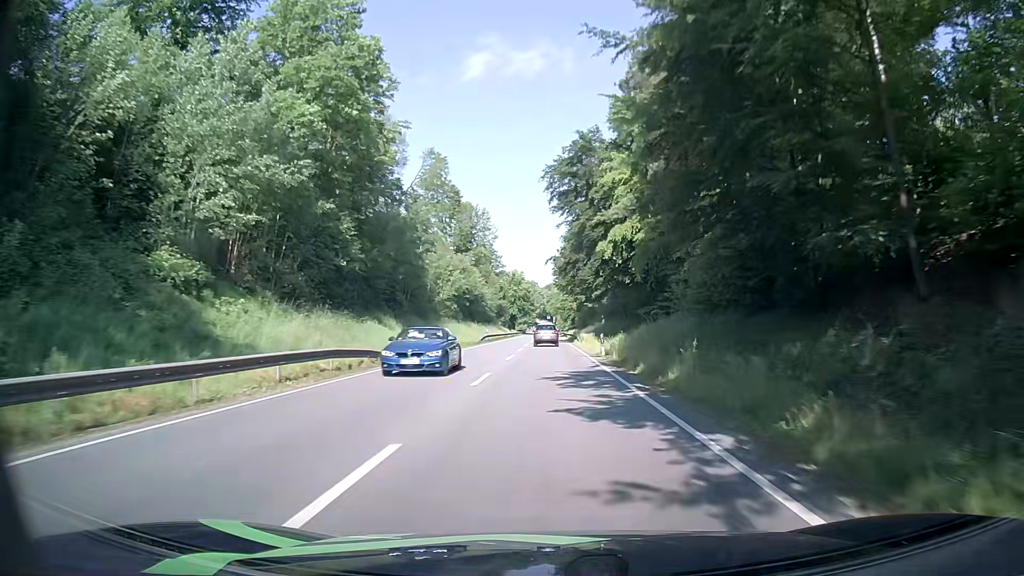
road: primary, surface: asphalt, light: Day
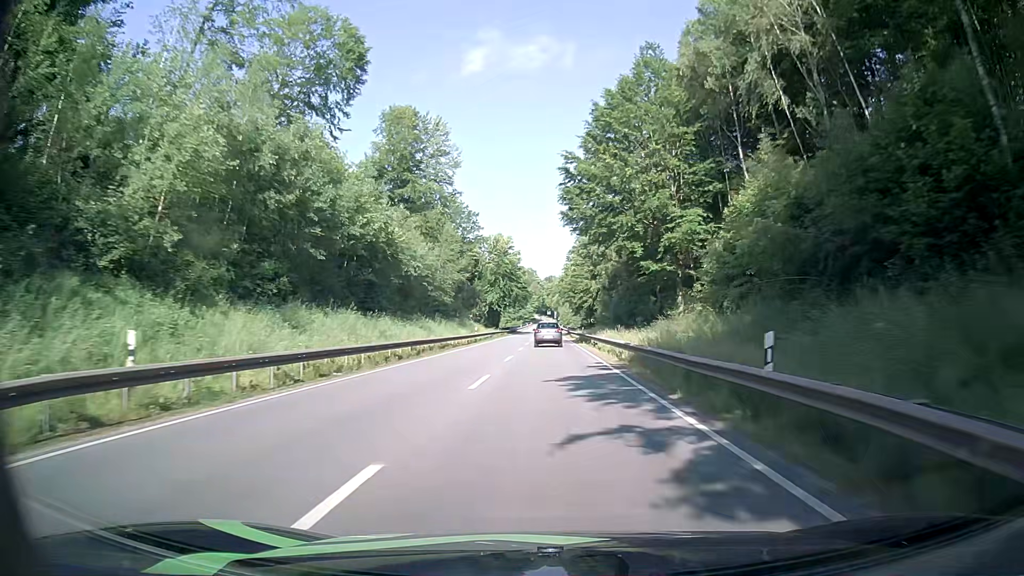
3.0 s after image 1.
(+0.5, +61.4) m; 0°
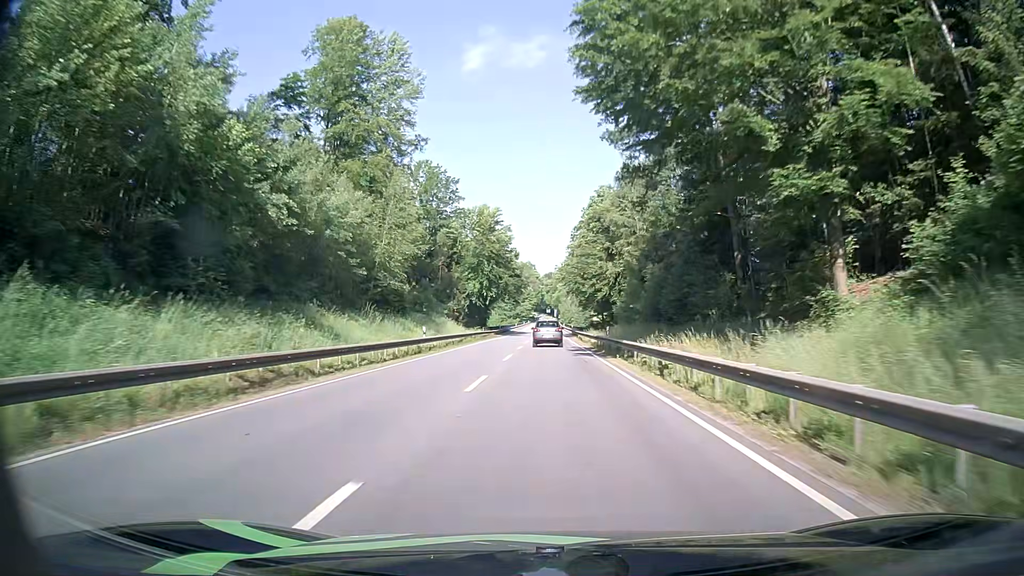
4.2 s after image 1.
(+0.1, +24.7) m; 0°
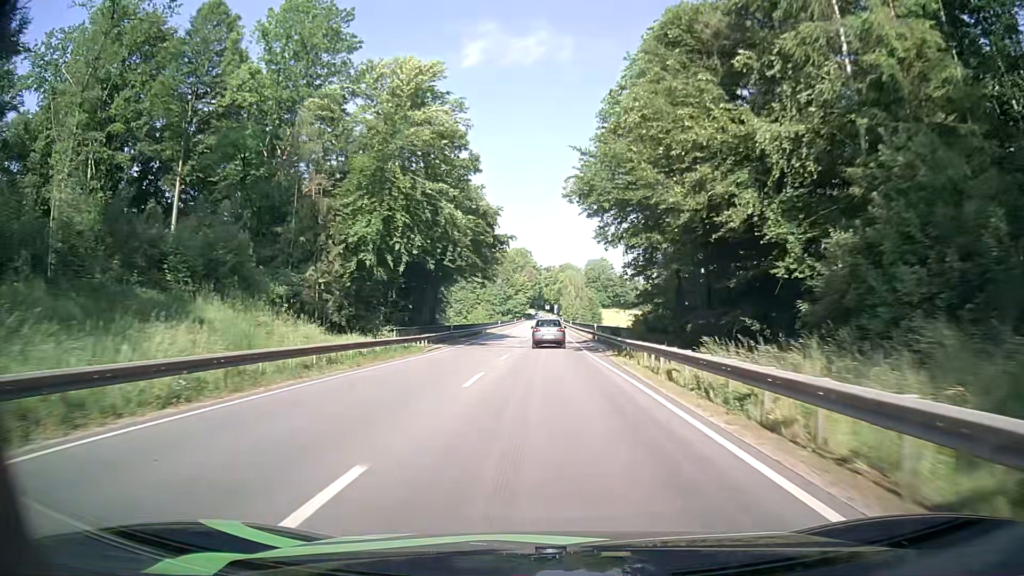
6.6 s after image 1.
(-0.2, +47.2) m; 0°
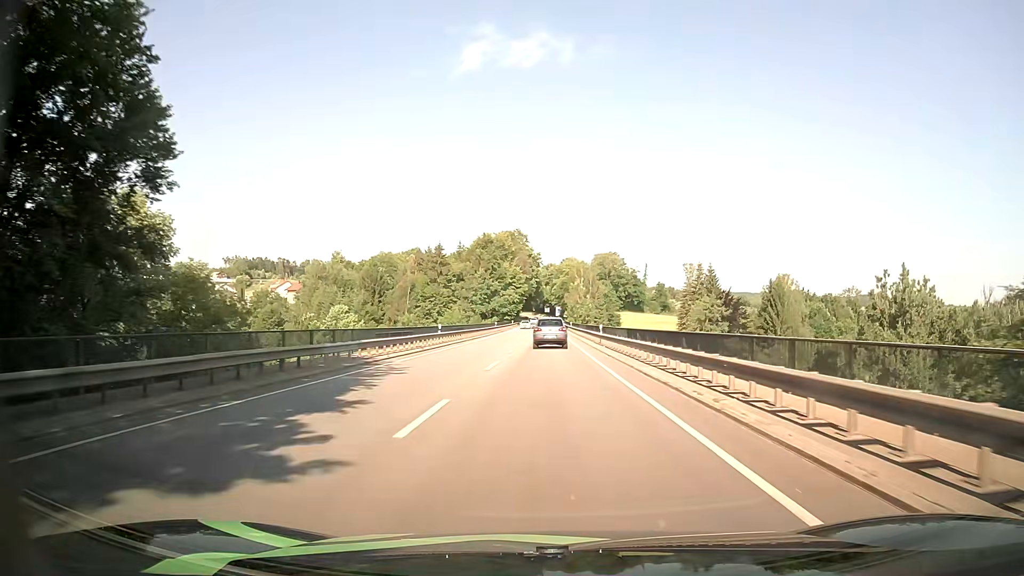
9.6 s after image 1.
(-0.1, +54.0) m; +1°
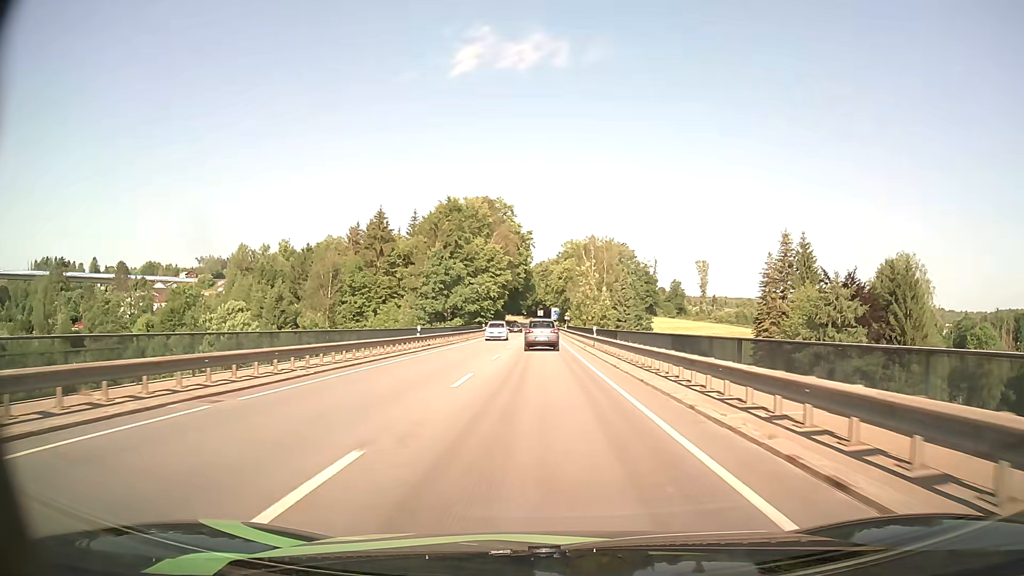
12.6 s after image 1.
(-0.7, +52.8) m; 0°
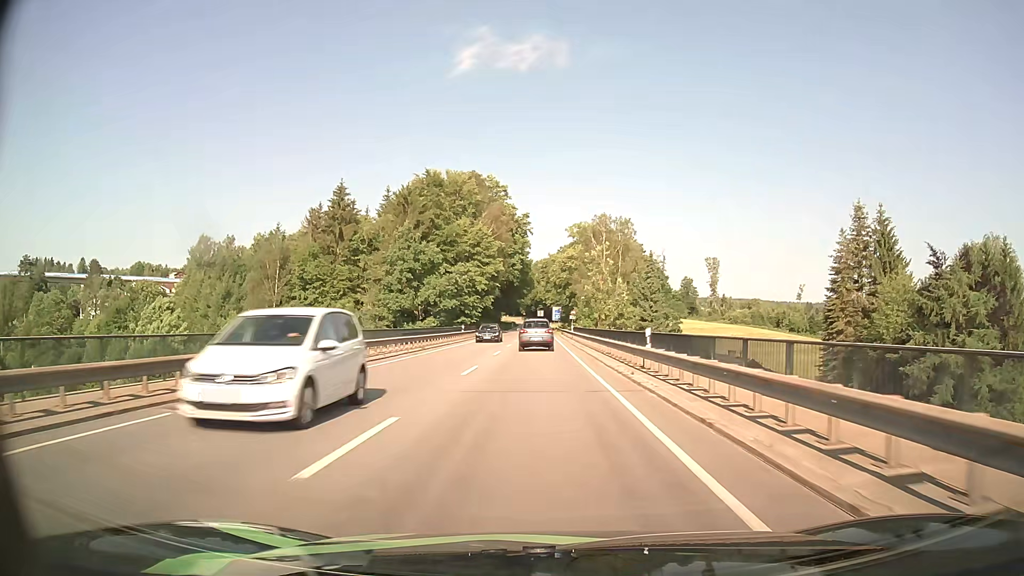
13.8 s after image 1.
(0.0, +21.2) m; 0°
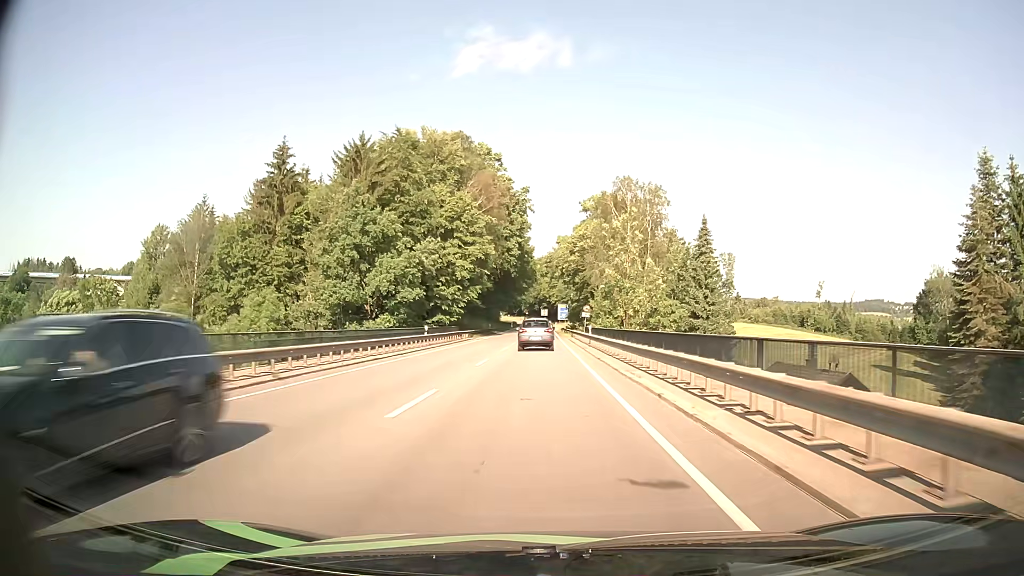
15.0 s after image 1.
(-0.1, +21.3) m; 0°
(0, +10) (0, +20) (0, +30) (0, +40) (0, +50) (0, +60) (0, +70) (0, +80) (-1, +90) (-1, +100) m
